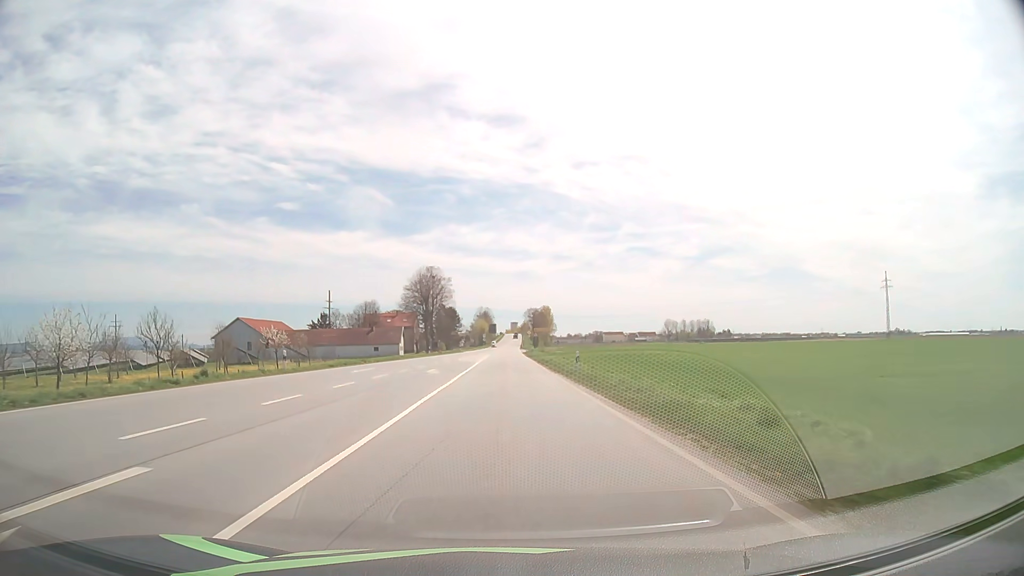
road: primary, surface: asphalt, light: Day
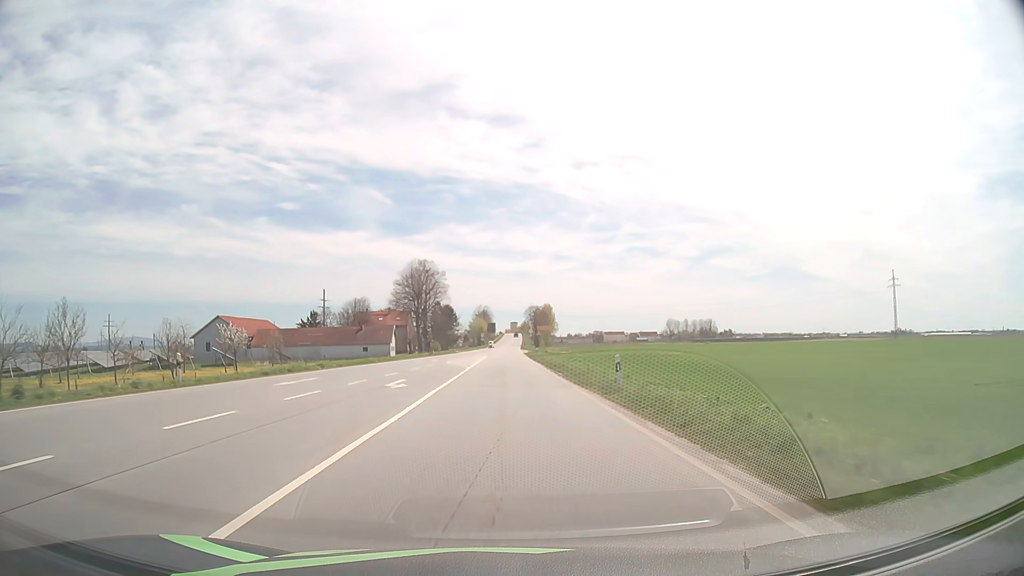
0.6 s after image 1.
(0.0, +10.8) m; 0°
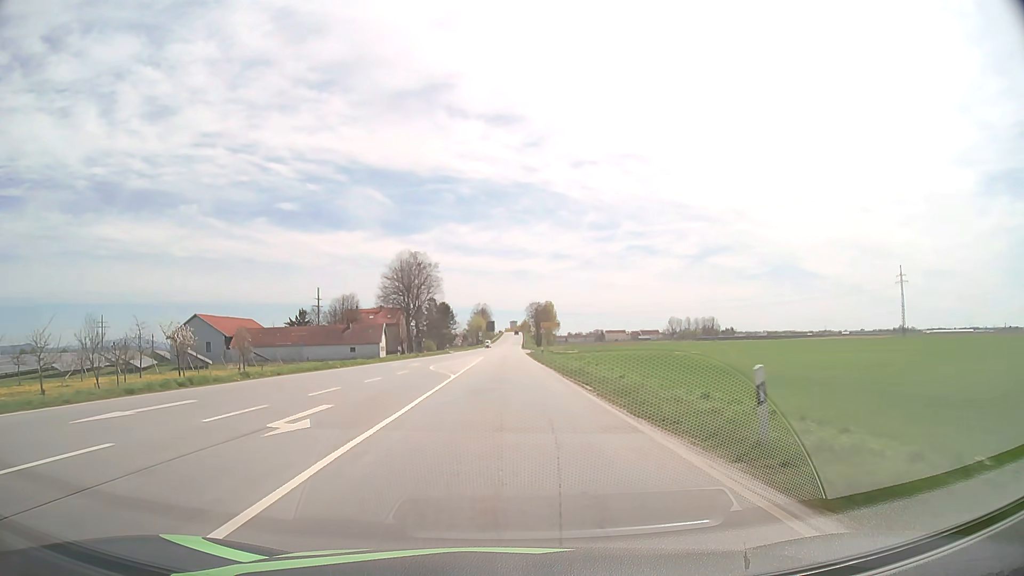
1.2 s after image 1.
(0.0, +10.8) m; 0°
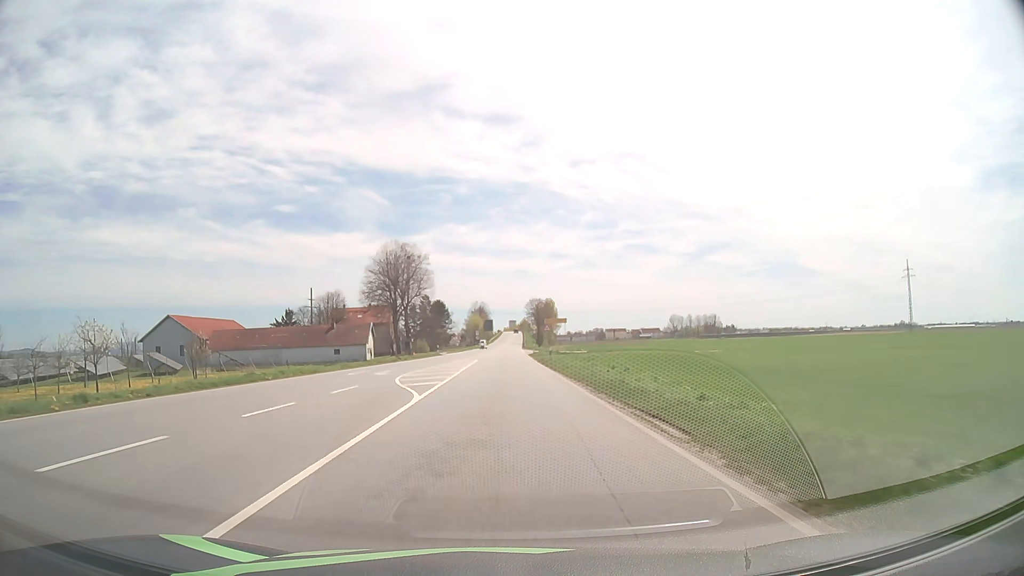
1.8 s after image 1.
(0.0, +10.9) m; 0°
